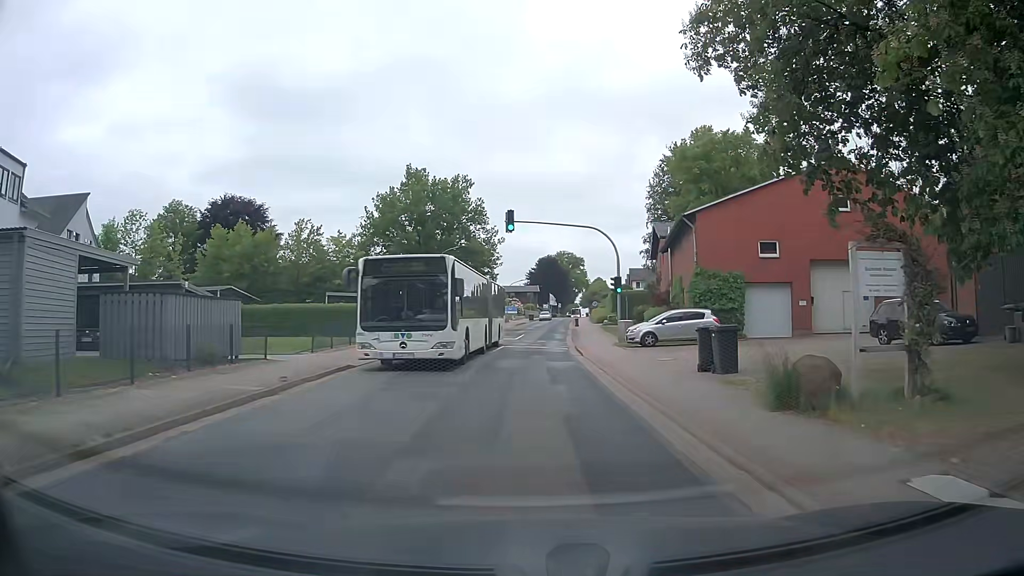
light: Day
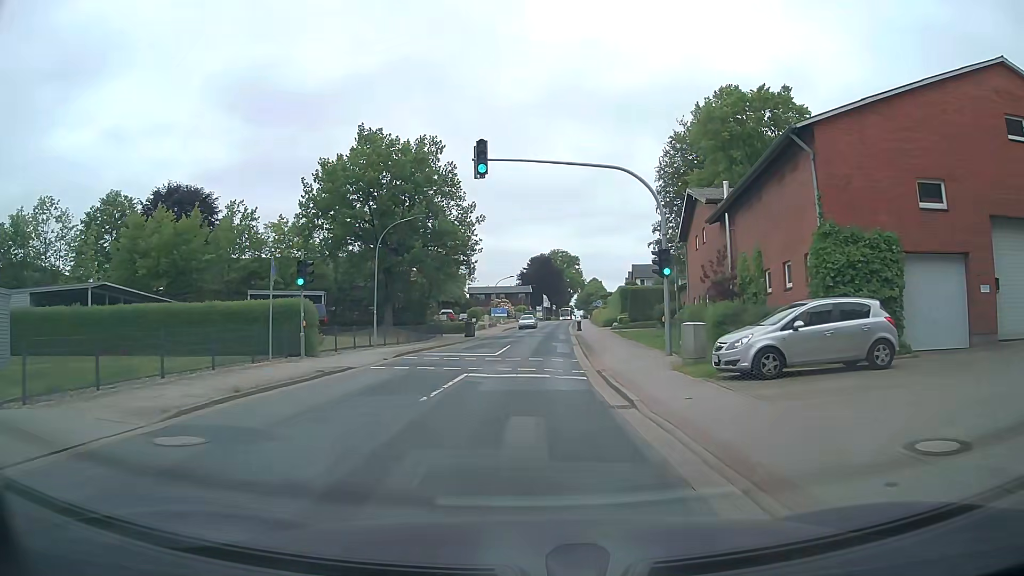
(+0.2, +15.1) m; 0°
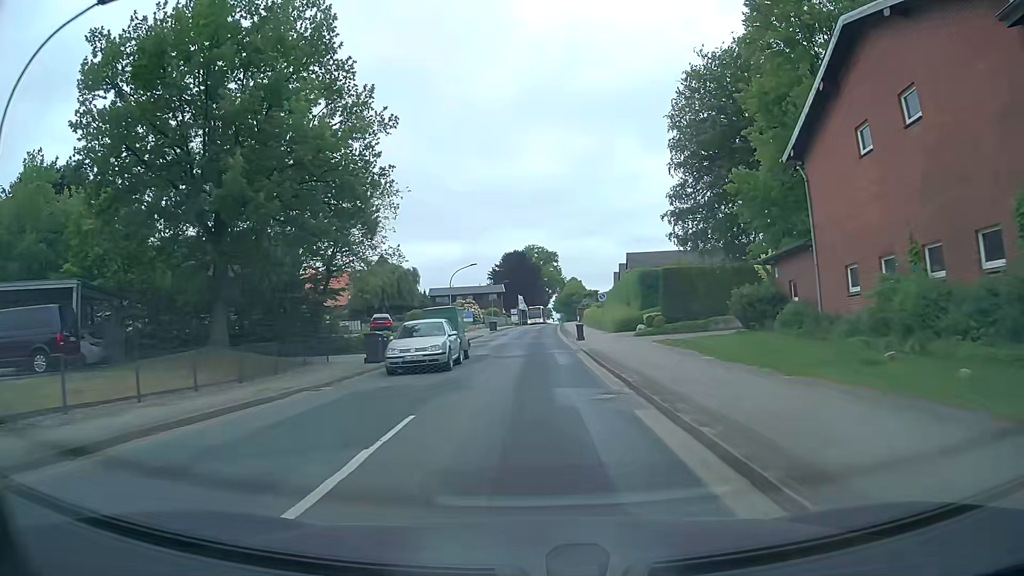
(+0.3, +23.9) m; +2°
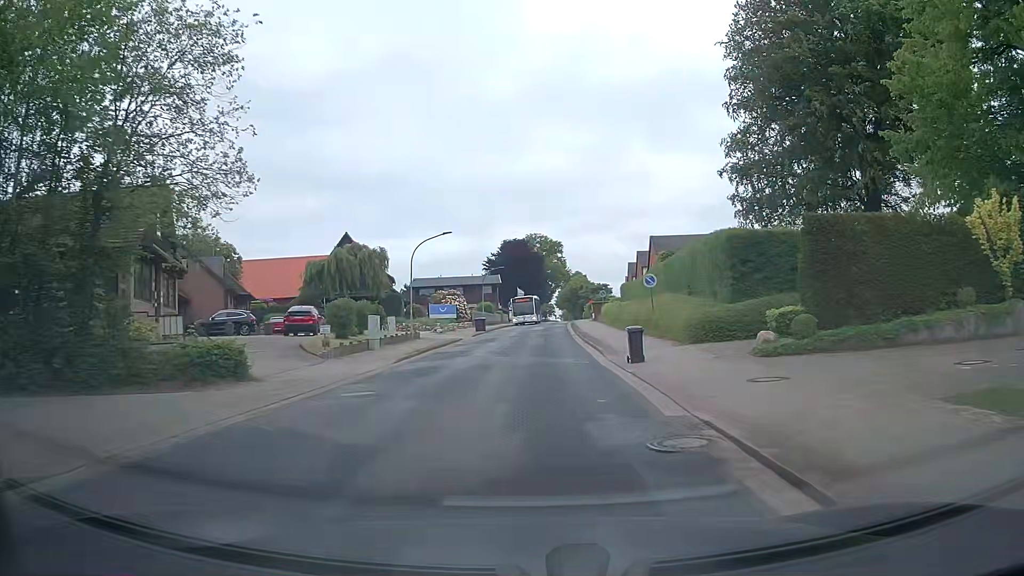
(+0.2, +19.4) m; +1°
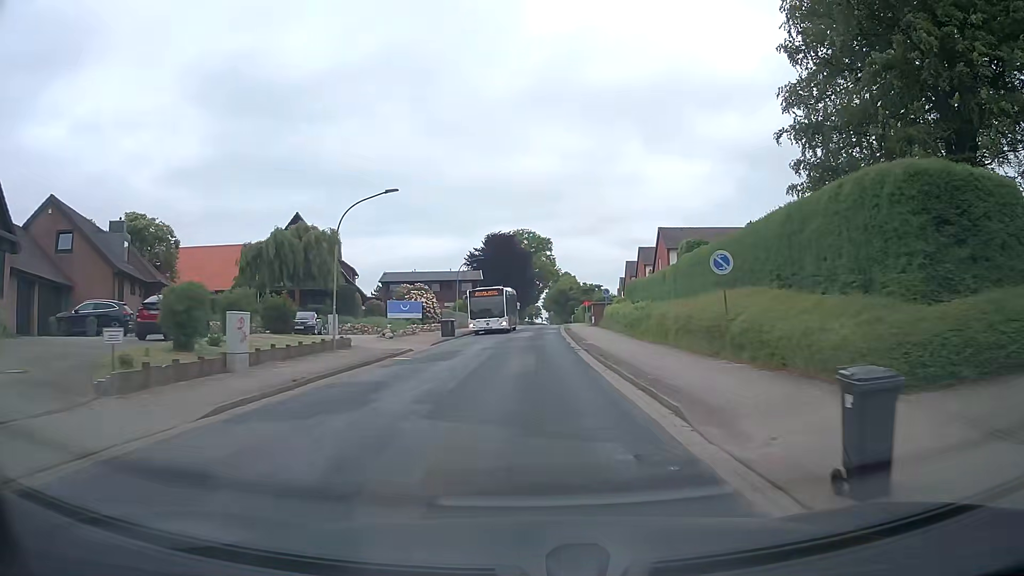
(+0.1, +12.9) m; +1°
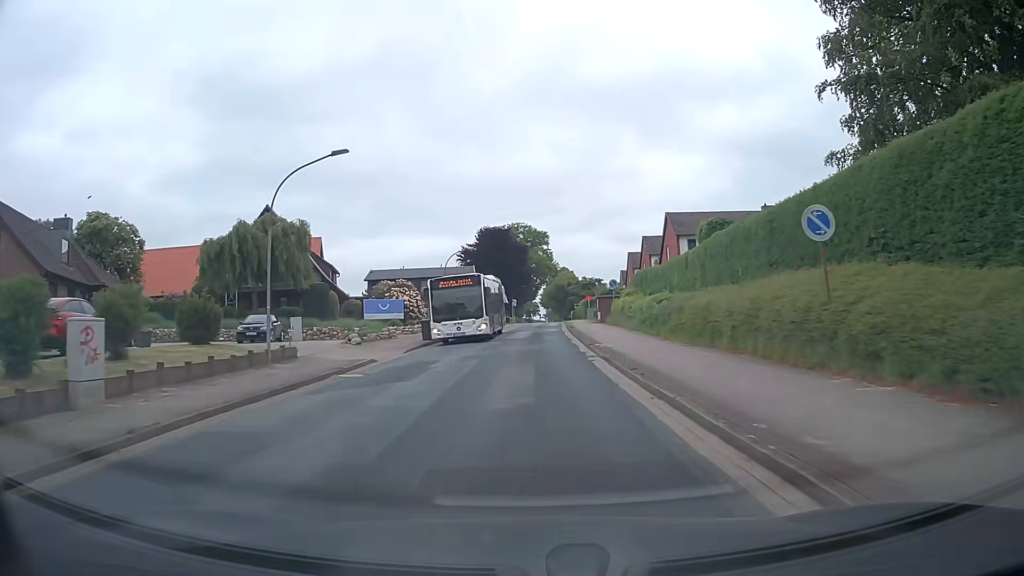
(0.0, +6.3) m; 0°
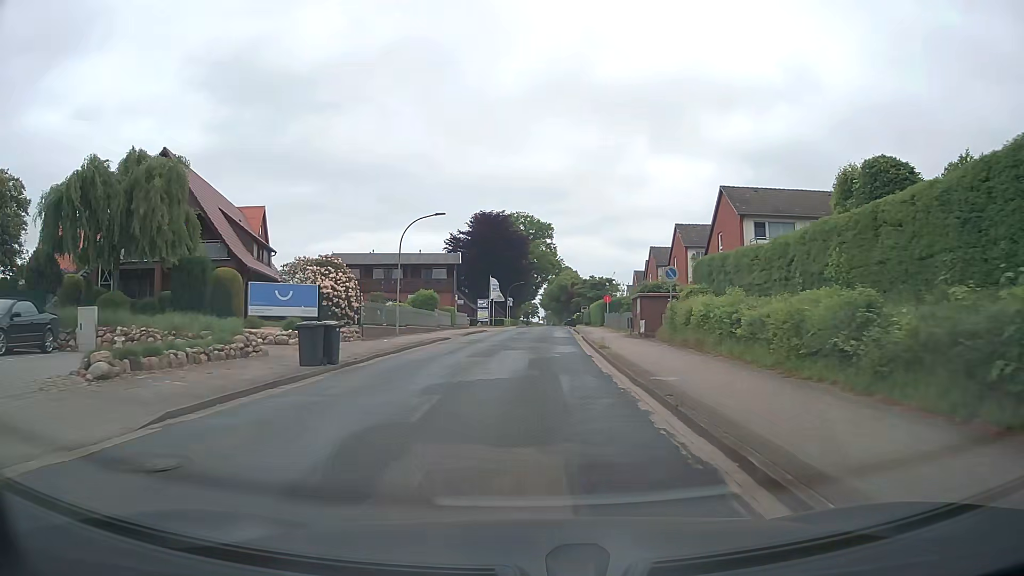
(+0.1, +18.3) m; +1°
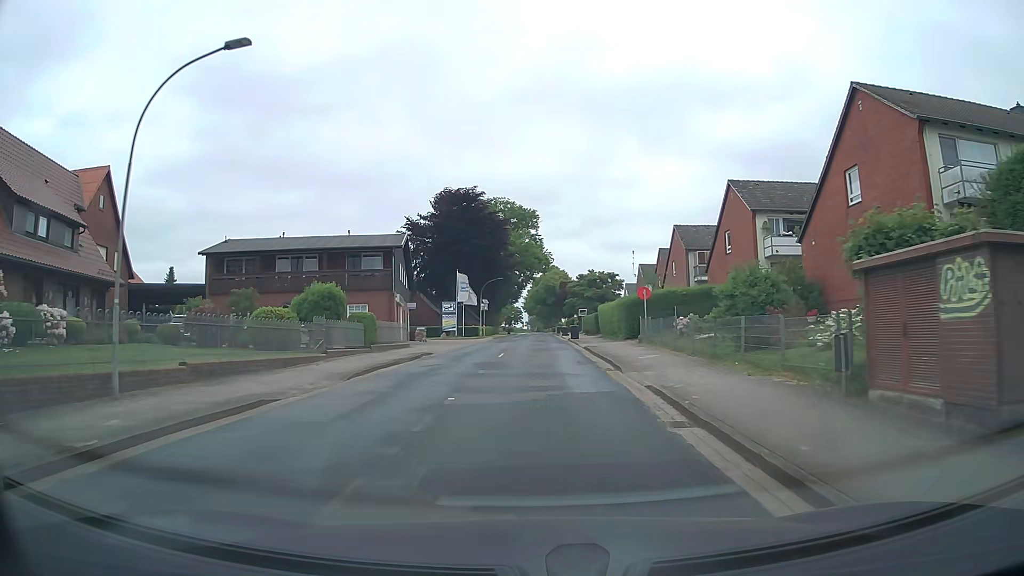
(0.0, +23.3) m; +1°
